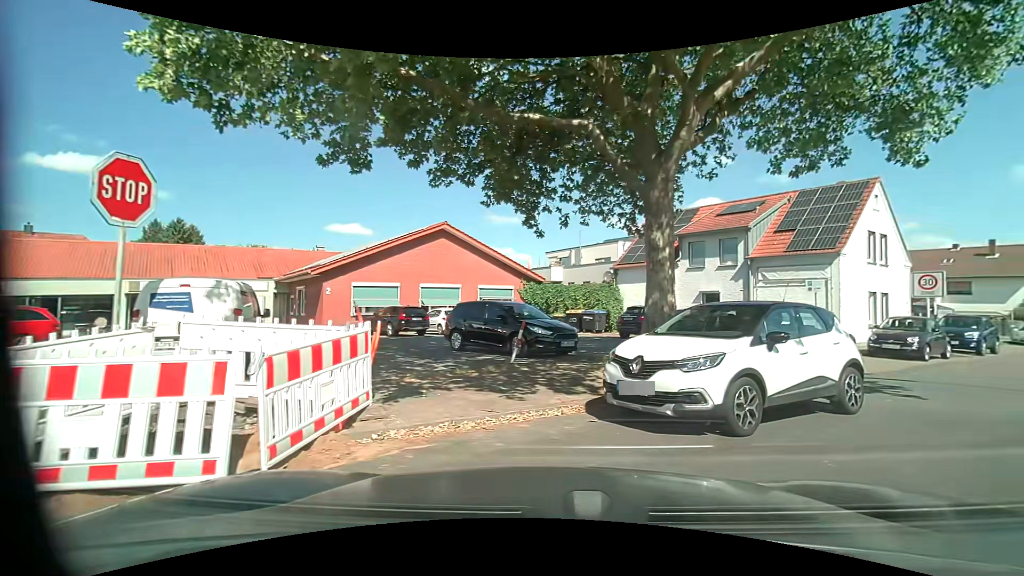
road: unclassified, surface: asphalt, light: Day
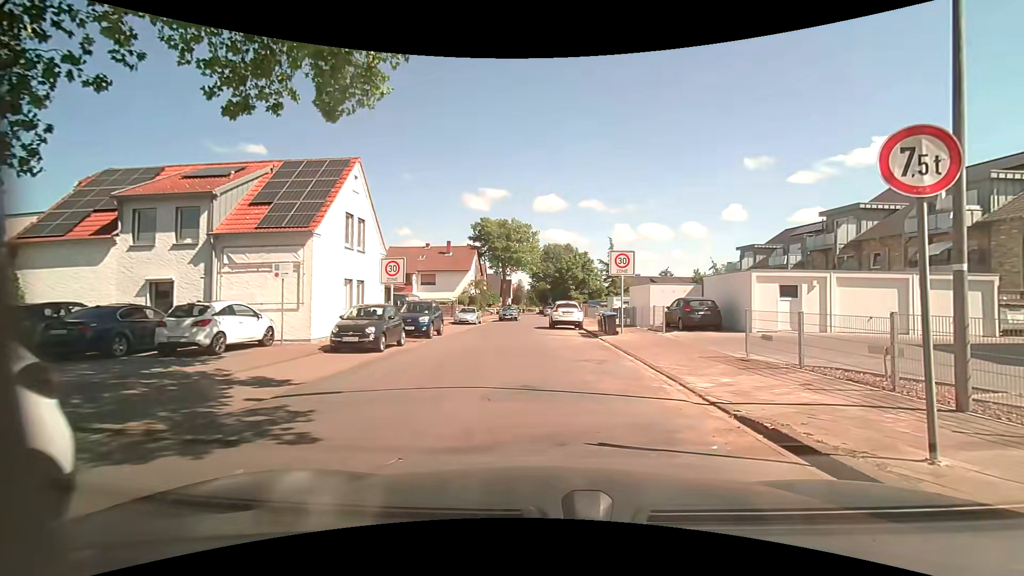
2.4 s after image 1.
(+2.8, +5.1) m; +50°
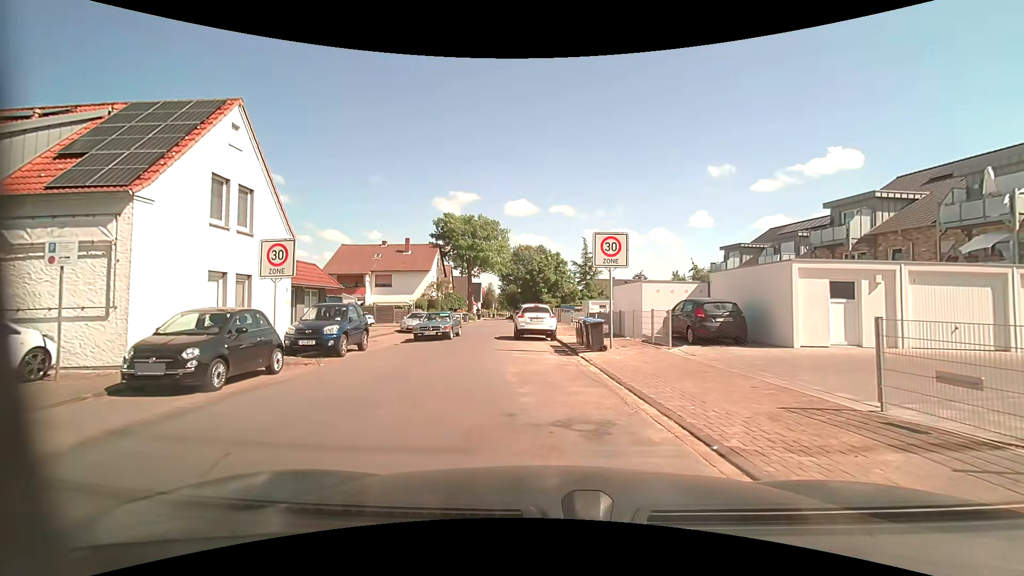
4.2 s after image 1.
(+0.5, +6.4) m; +4°
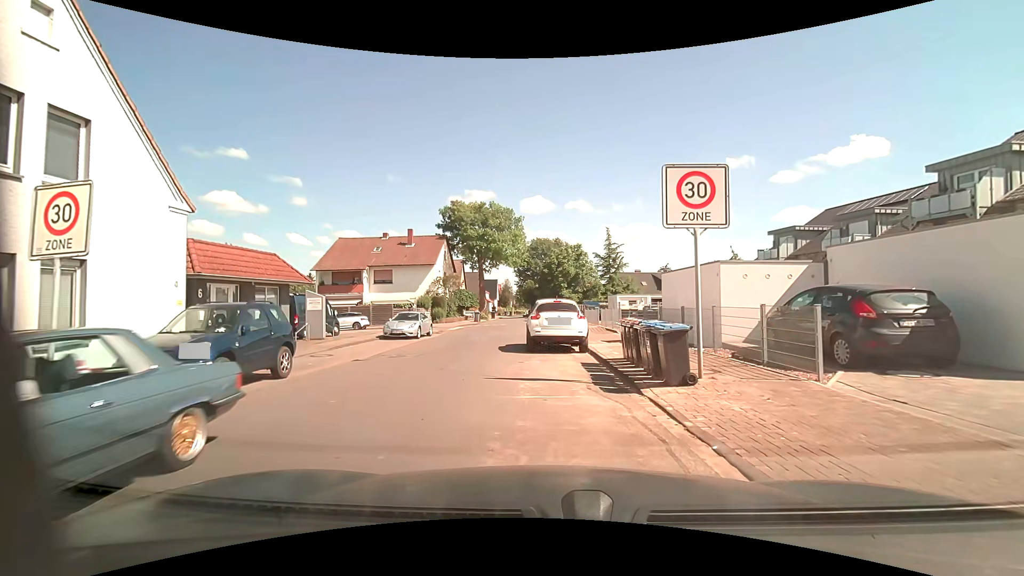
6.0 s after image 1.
(-0.1, +6.8) m; 0°
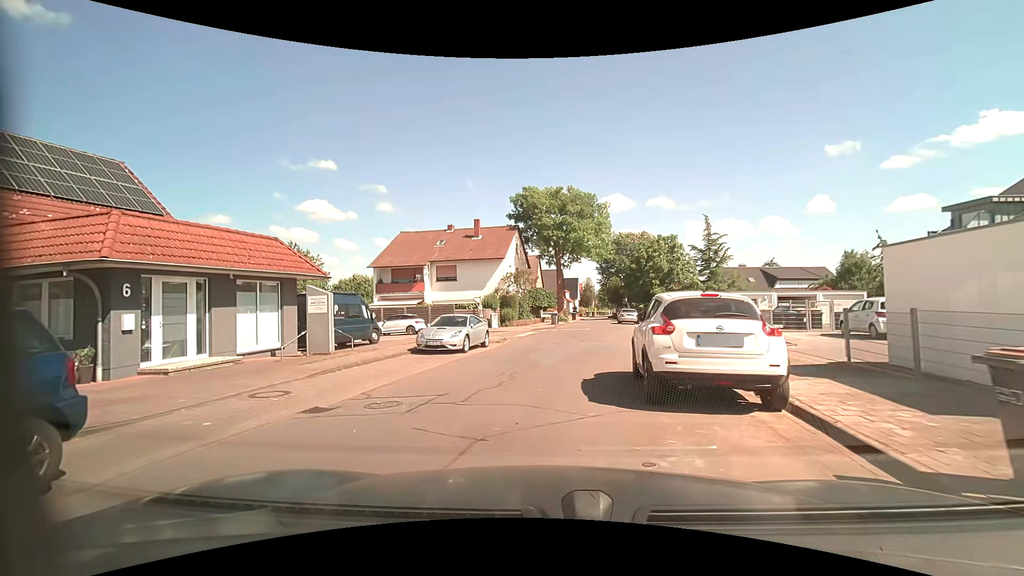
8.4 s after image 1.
(-0.6, +7.6) m; -11°
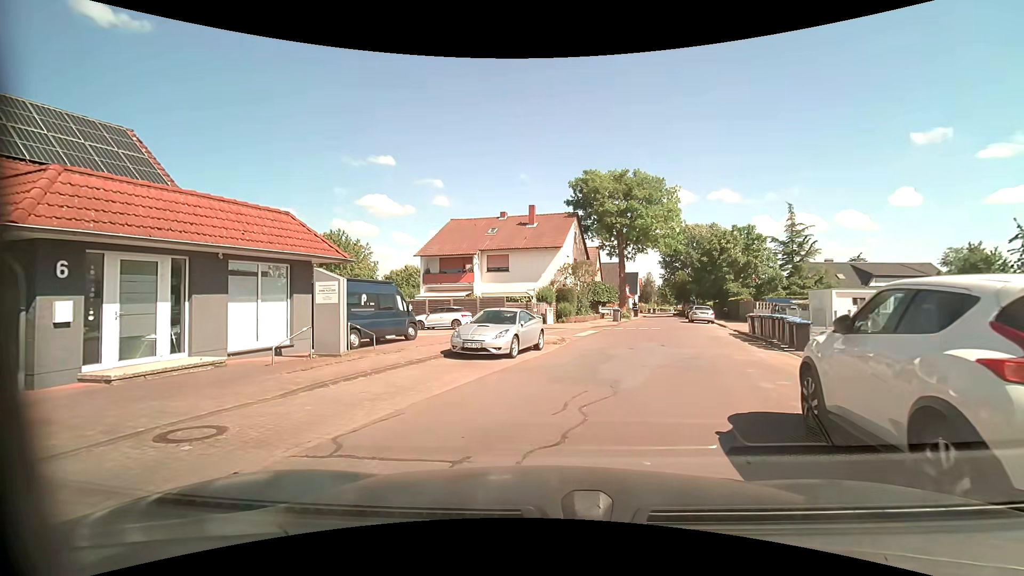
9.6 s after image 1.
(-0.3, +3.9) m; -6°
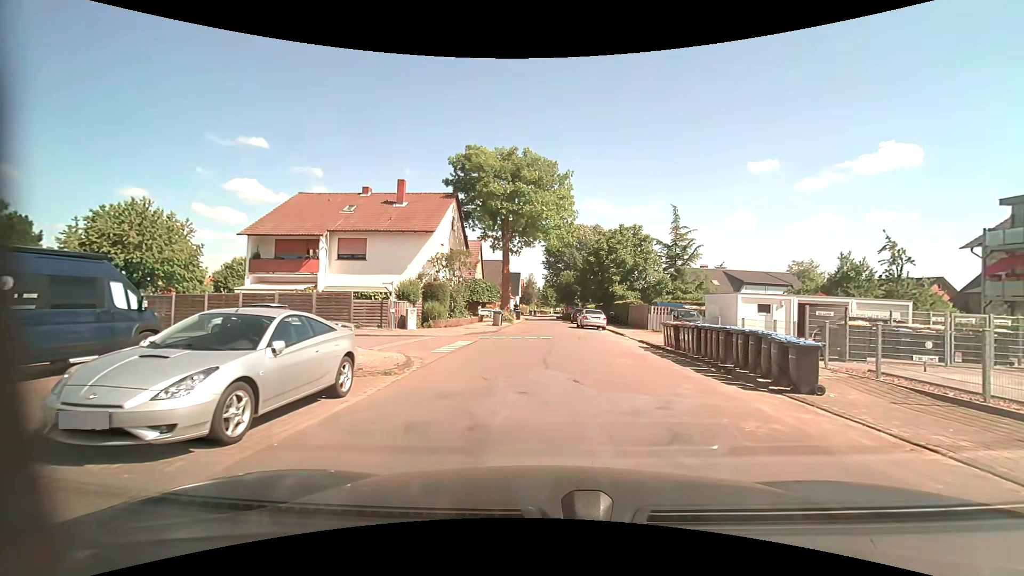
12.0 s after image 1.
(+0.6, +7.9) m; +14°
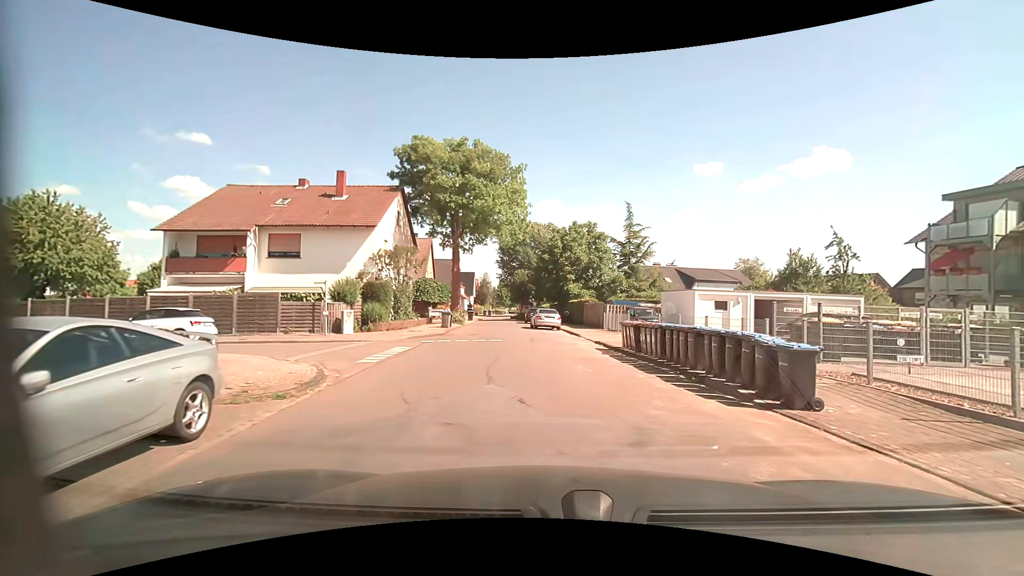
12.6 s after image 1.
(+0.1, +2.0) m; +5°
(+1, +10) (0, +20) (-1, +30) (-4, +40) (-5, +49) (-6, +59) (-7, +69) (-7, +79) (-6, +89) (-6, +99) m
